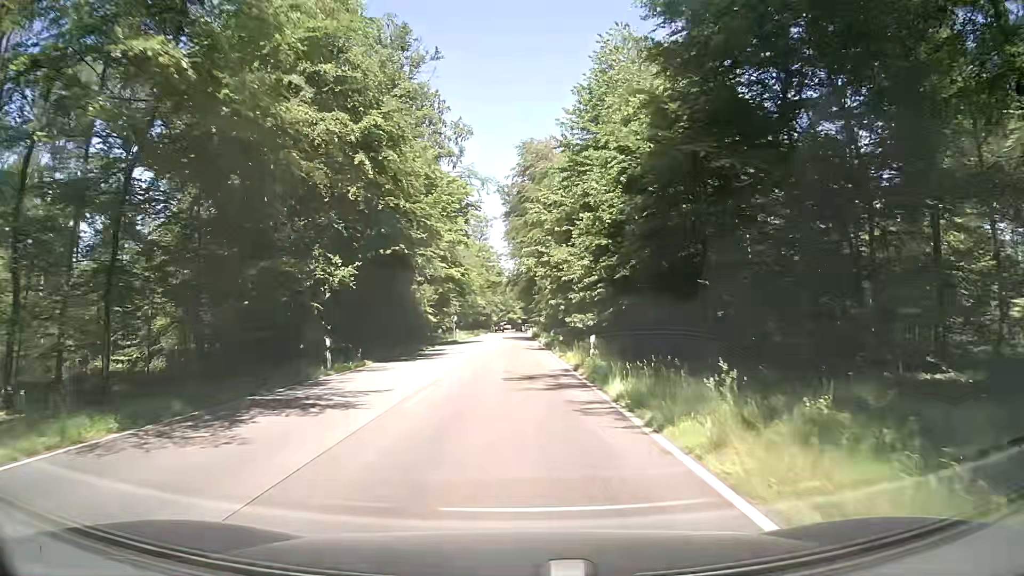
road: secondary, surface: asphalt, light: Day
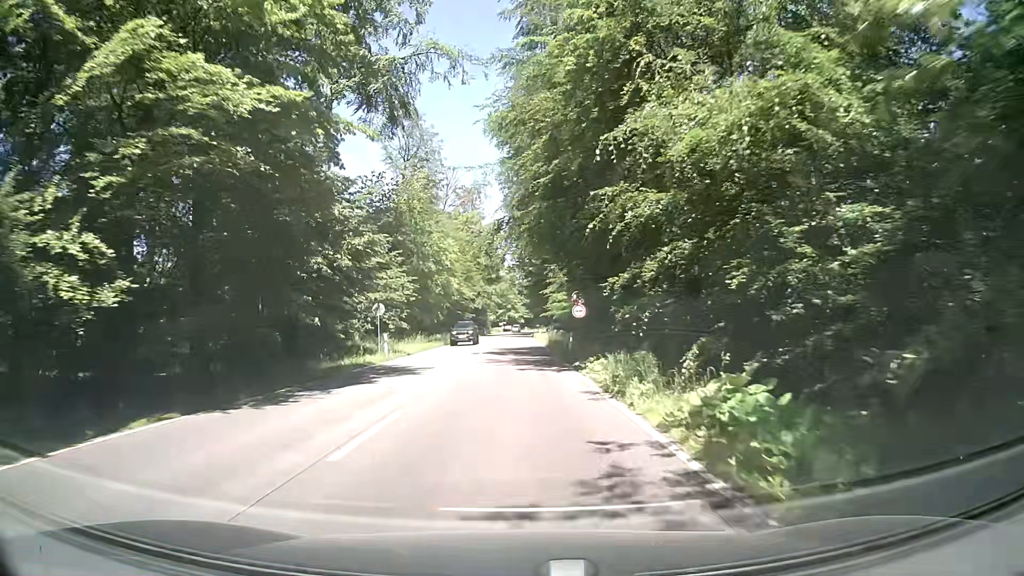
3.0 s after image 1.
(-0.3, +40.3) m; 0°
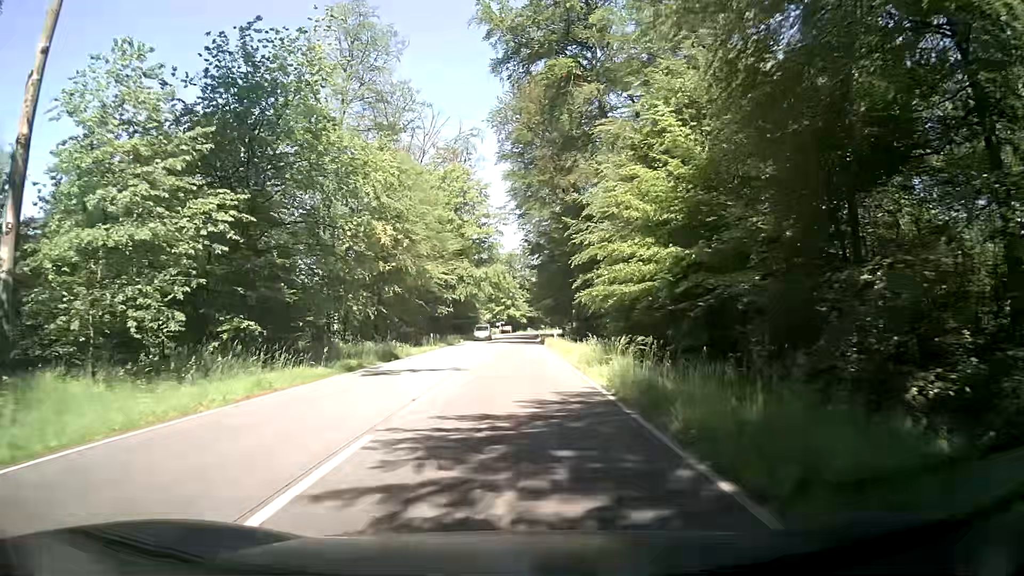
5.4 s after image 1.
(0.0, +32.2) m; 0°
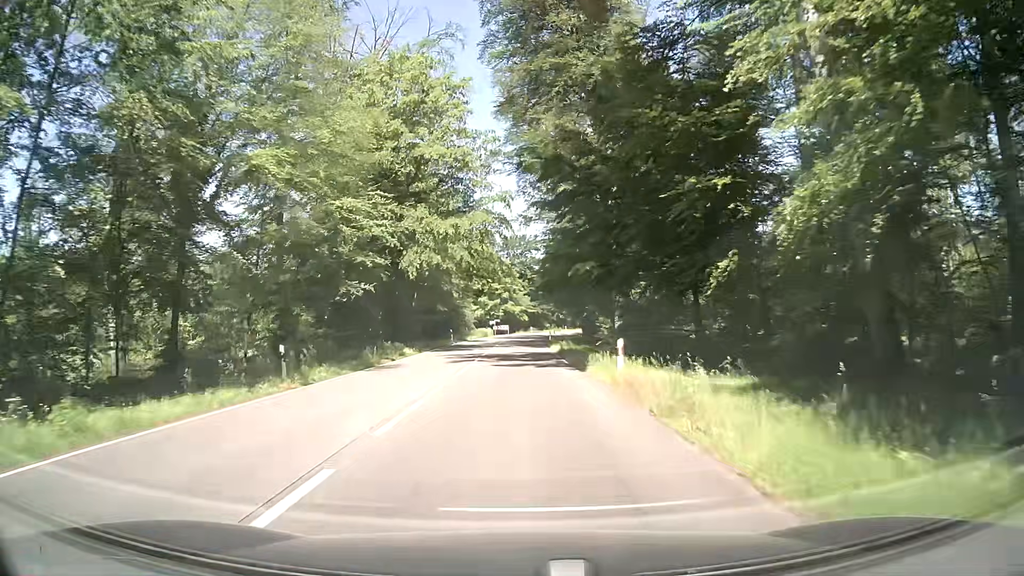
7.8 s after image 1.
(-0.1, +32.3) m; 0°
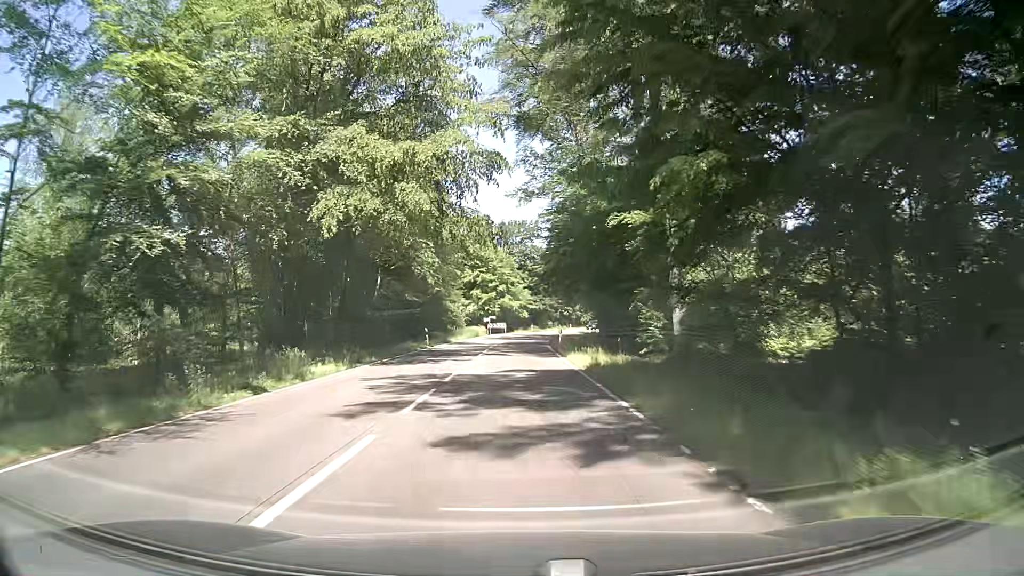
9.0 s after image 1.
(-0.1, +16.2) m; -1°
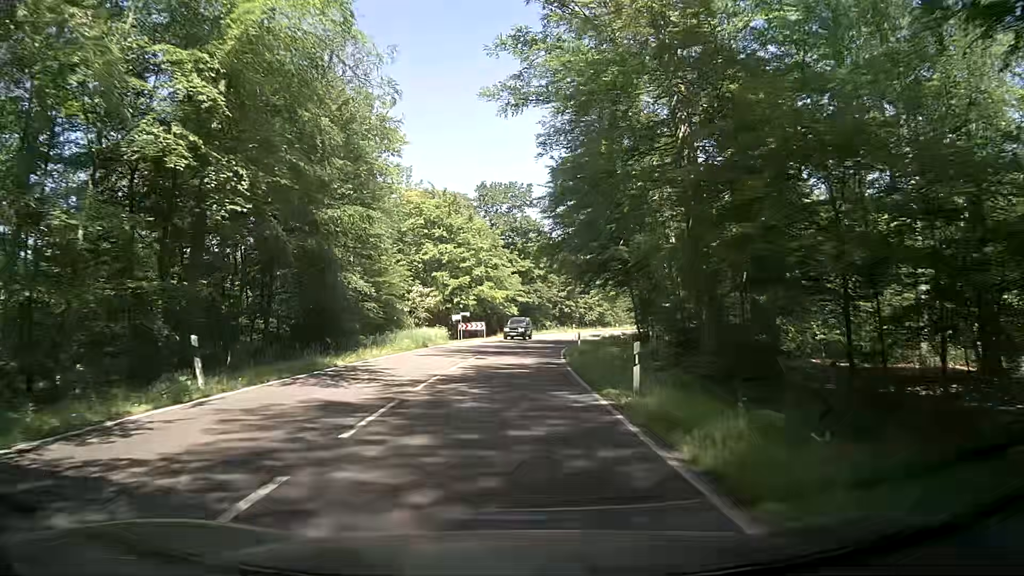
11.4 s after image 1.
(+0.7, +32.4) m; +2°
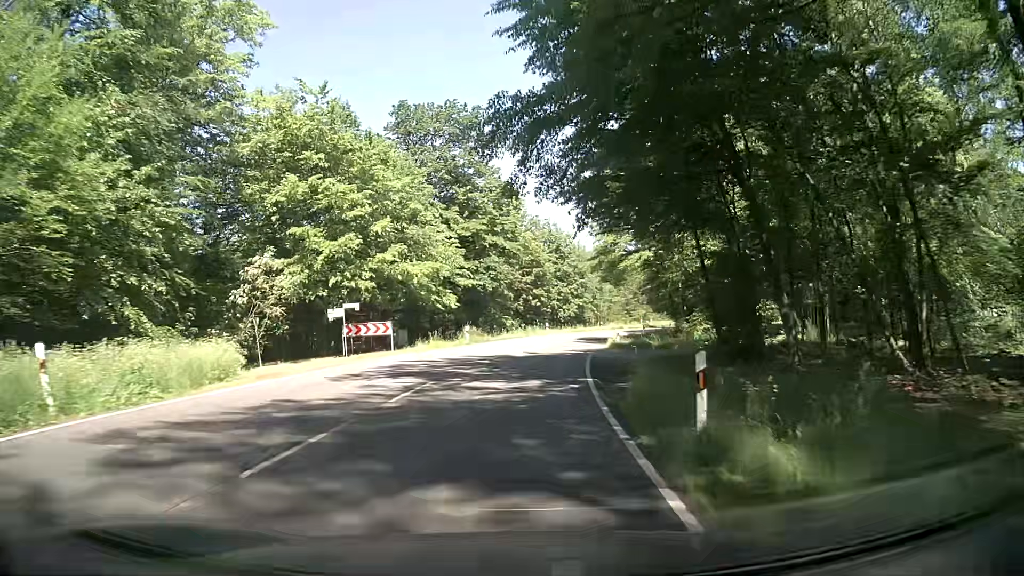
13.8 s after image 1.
(+0.9, +32.4) m; +4°
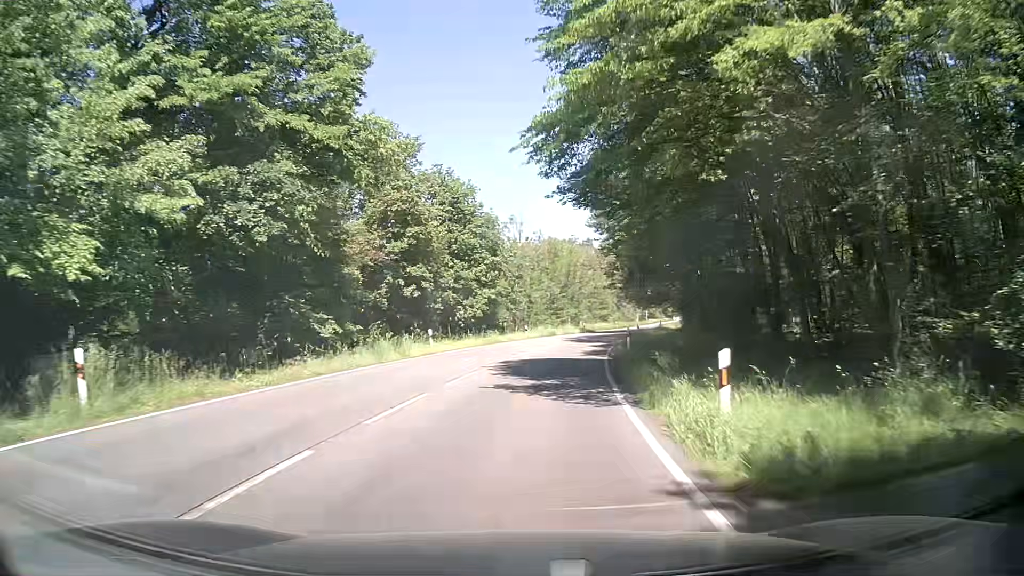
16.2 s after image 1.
(+1.9, +32.4) m; +8°
(0, +10) (+1, +20) (+2, +30) (+4, +40) (+6, +50) (+8, +59) (+10, +69) (+13, +79) (+16, +88) (+18, +98) m
